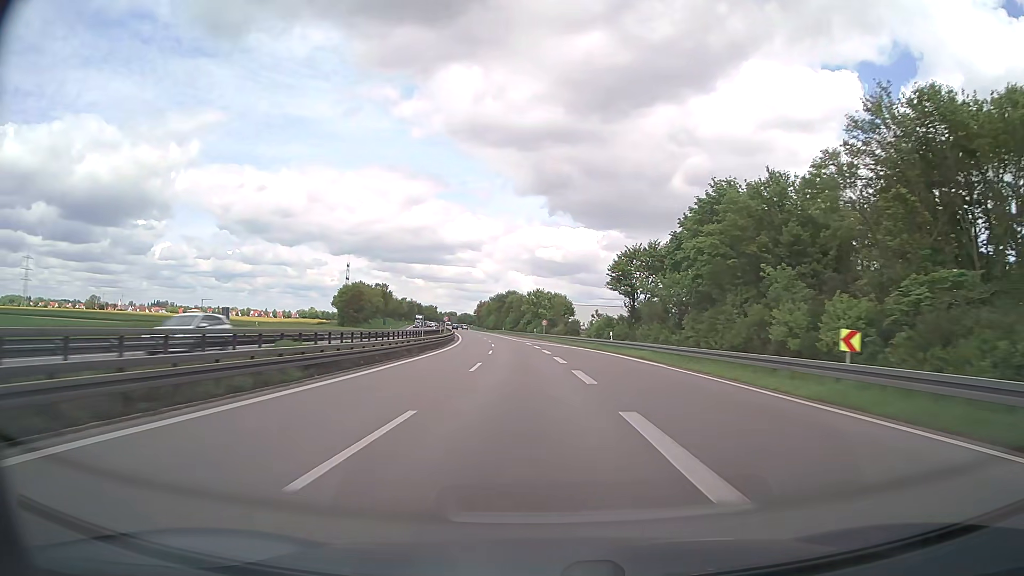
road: trunk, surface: asphalt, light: Day
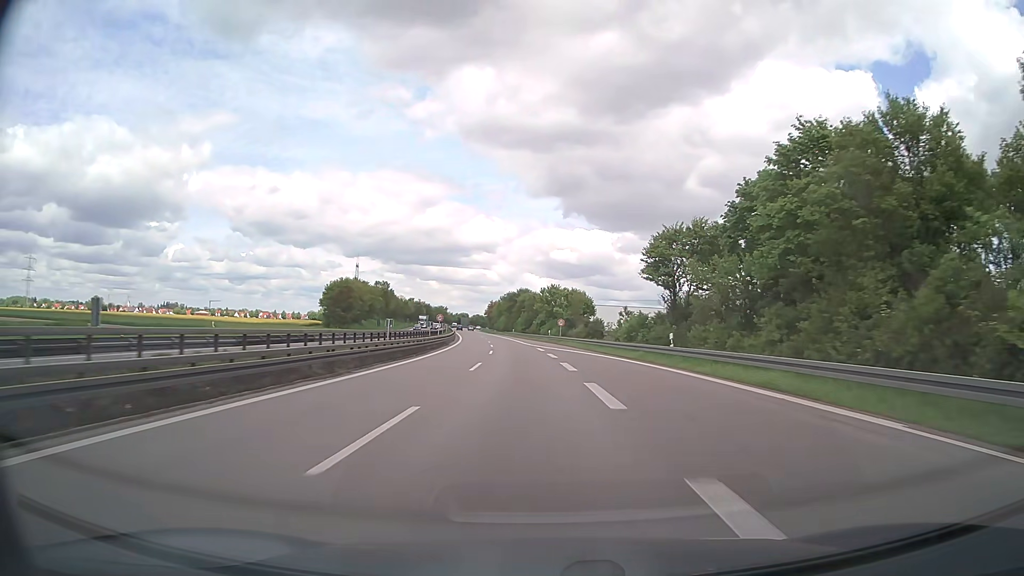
(-0.2, +17.4) m; -1°
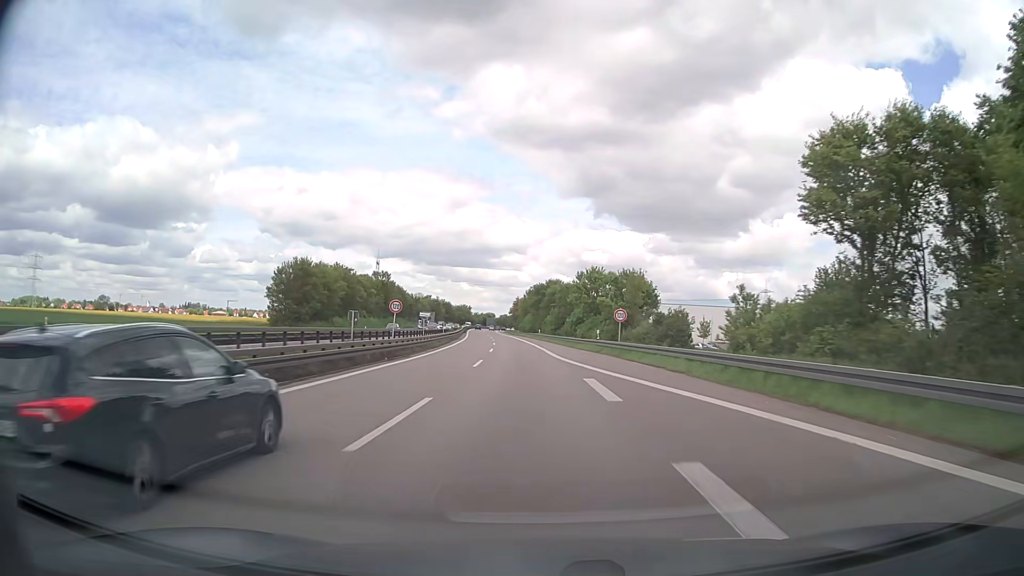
(-0.9, +35.0) m; -3°
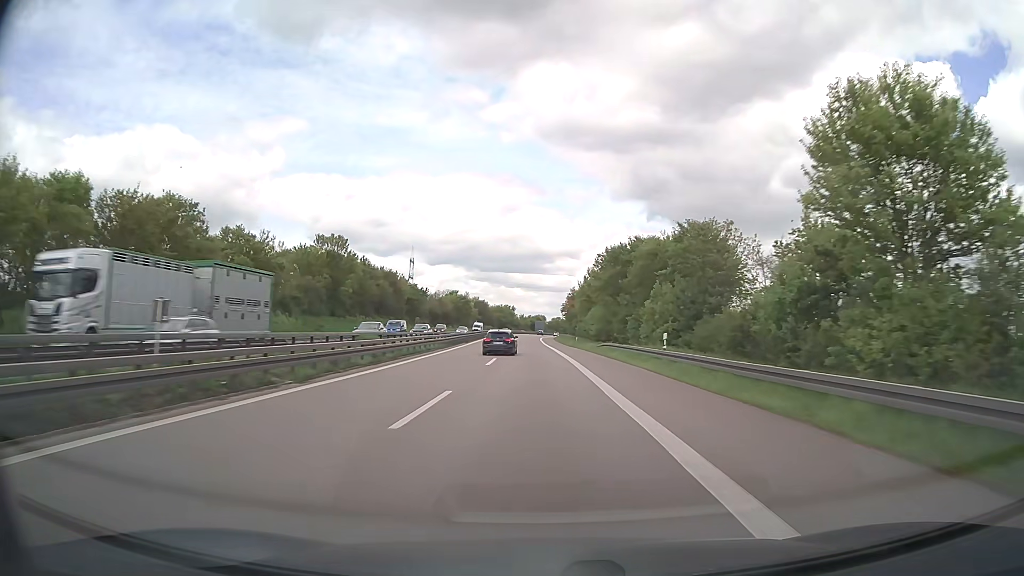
(-3.2, +70.5) m; -5°
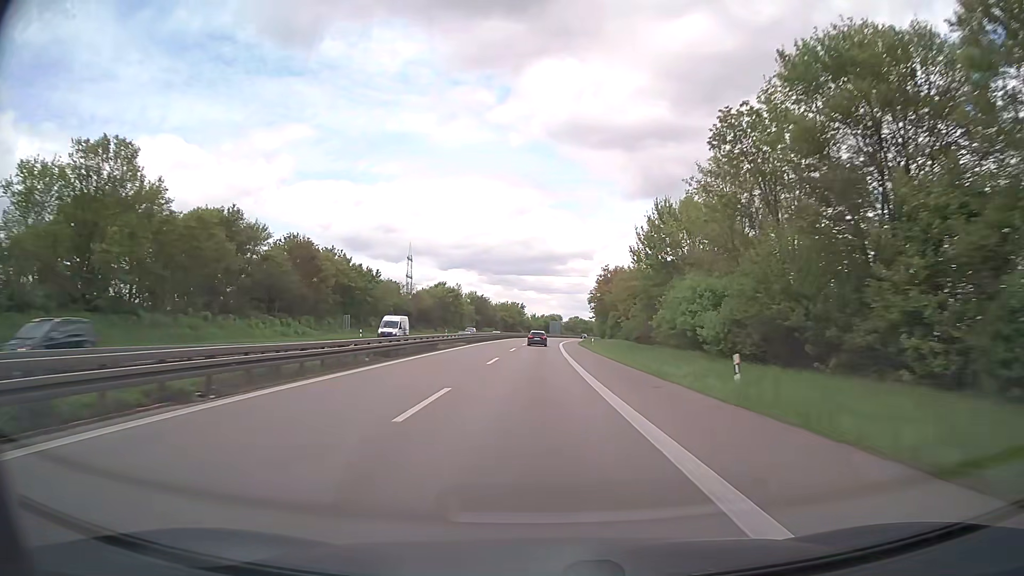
(-0.7, +53.5) m; -1°
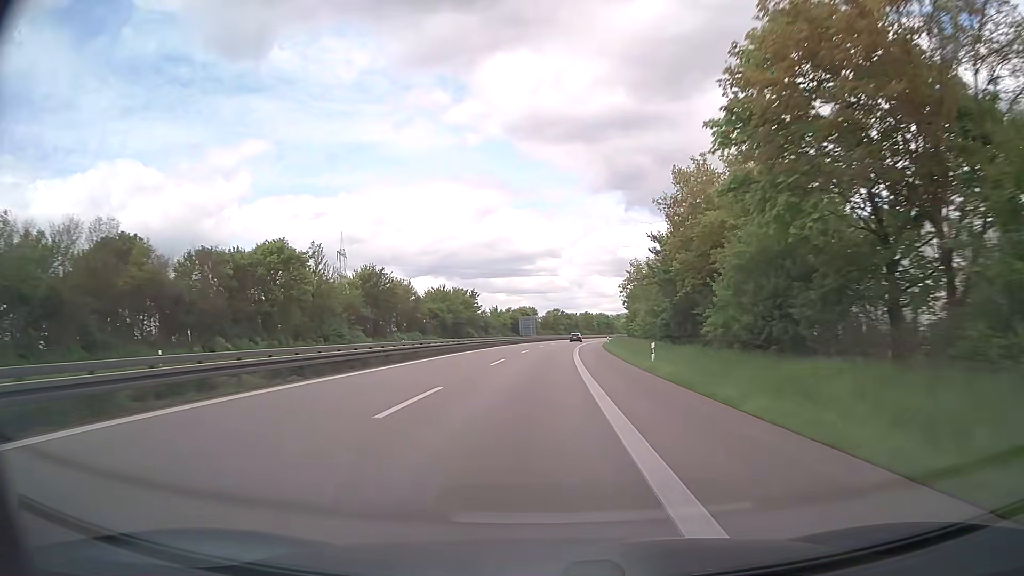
(+1.3, +89.7) m; +3°
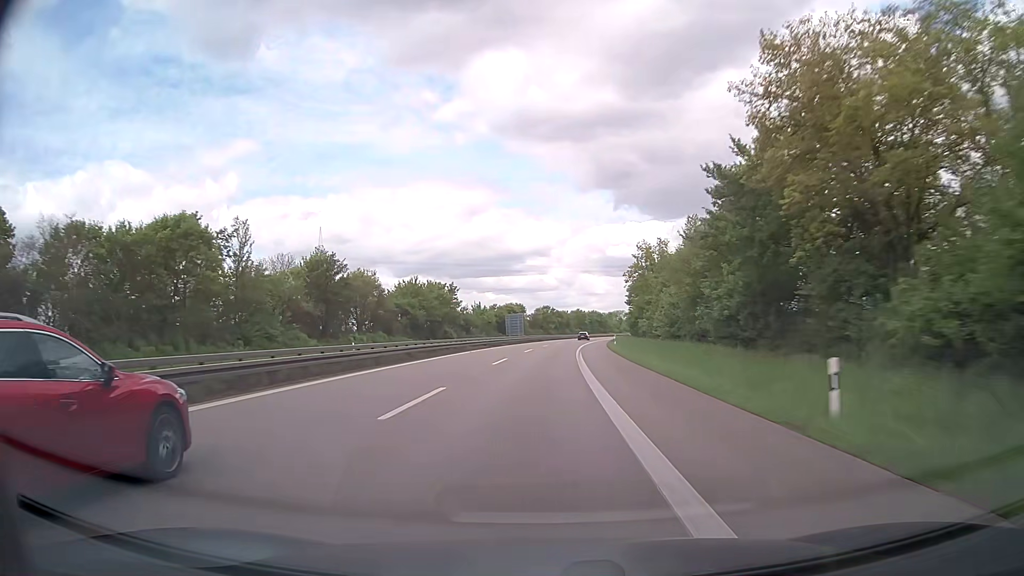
(+0.1, +17.9) m; +1°
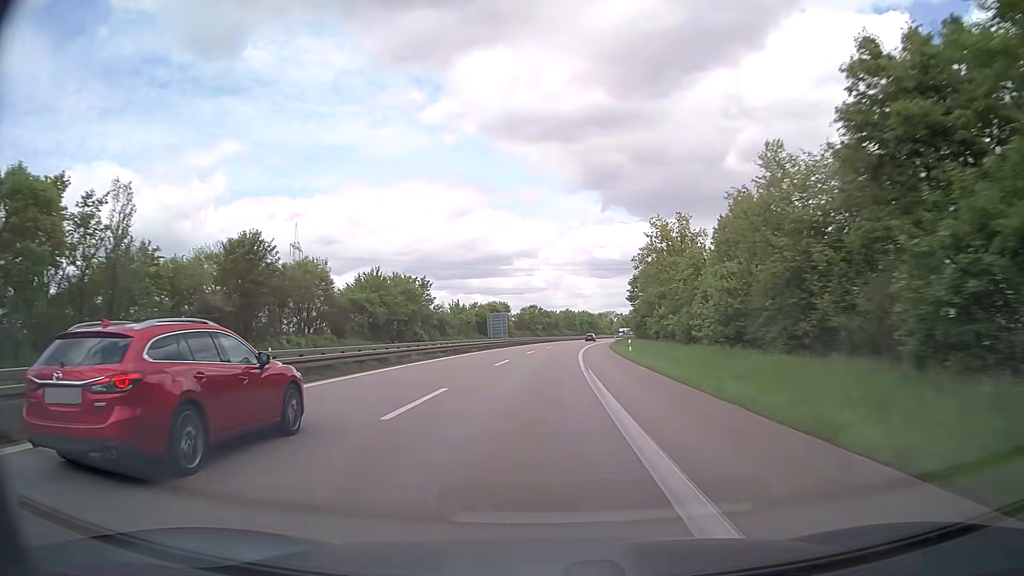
(+0.1, +17.9) m; +1°
(0, +10) (0, +20) (+1, +30) (+1, +40) (+2, +50) (+2, +60) (+3, +70) (+4, +80) (+5, +90) (+6, +100) m
